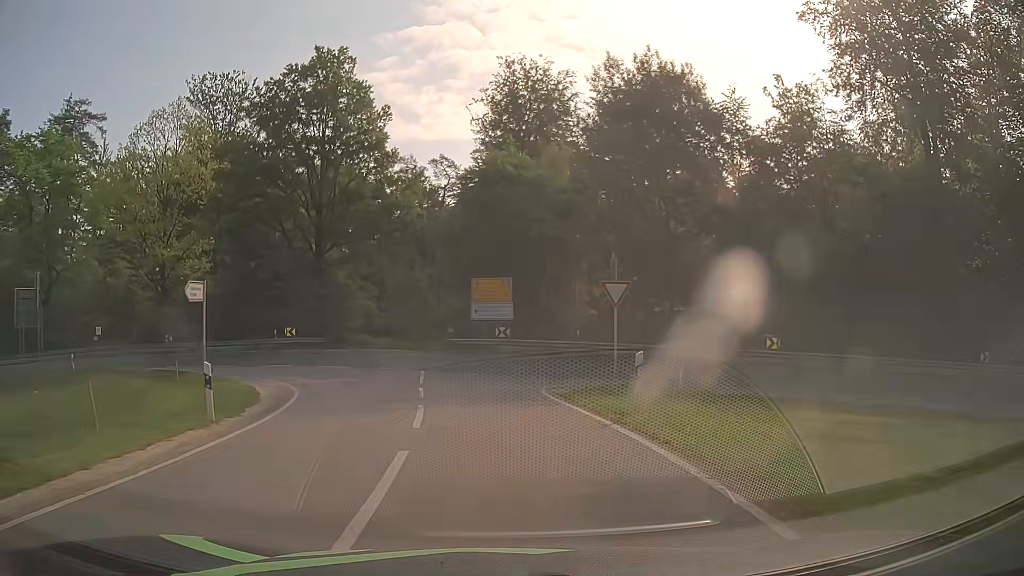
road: tertiary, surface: asphalt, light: Day
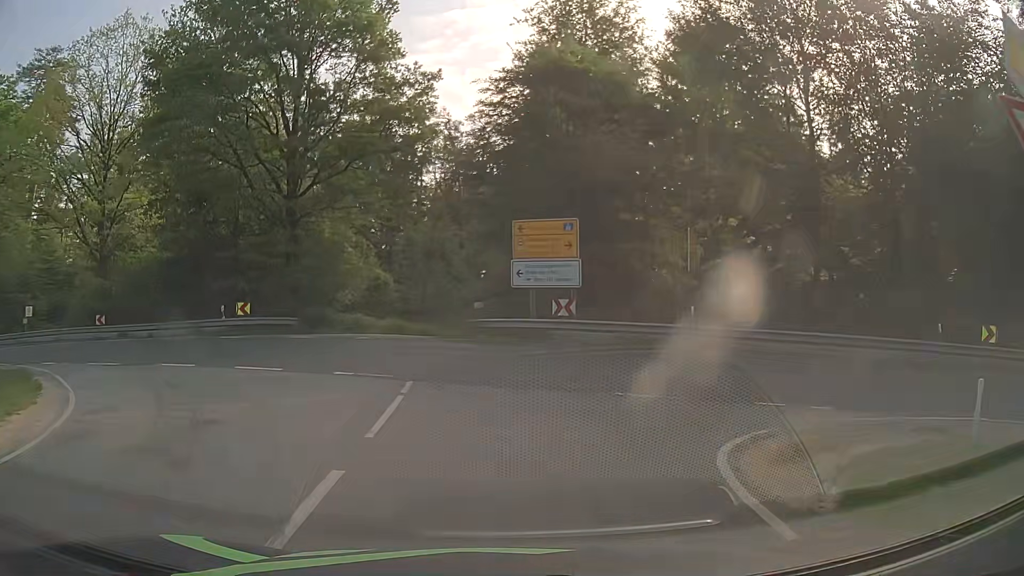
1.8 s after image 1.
(-0.4, +13.7) m; -3°
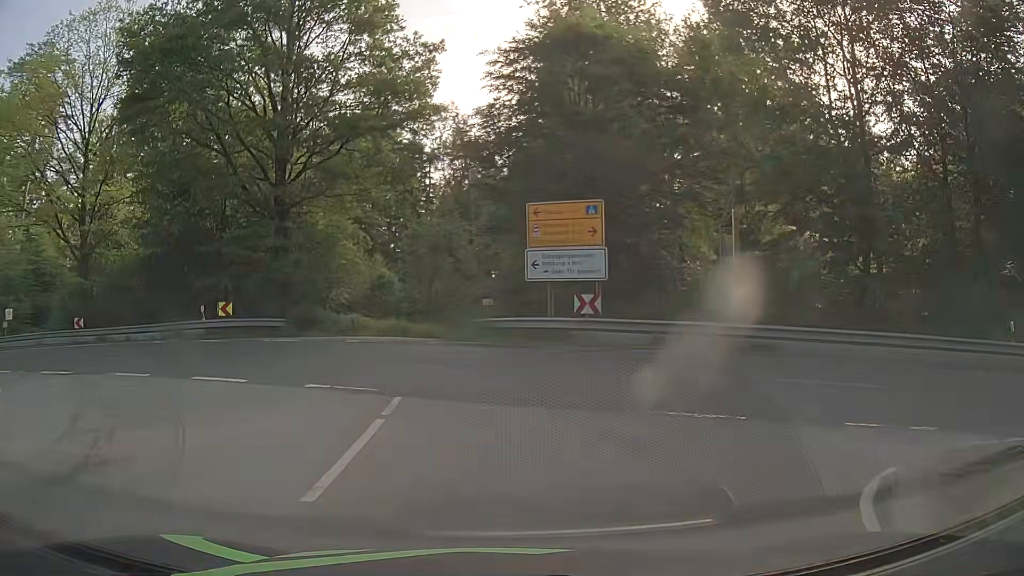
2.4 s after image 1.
(0.0, +3.0) m; -2°
(-1, +10) (-7, +18) (-16, +22) (-26, +24) (-35, +24) (-45, +23) (-55, +21) (-65, +19) (-74, +16) (-84, +12) m
